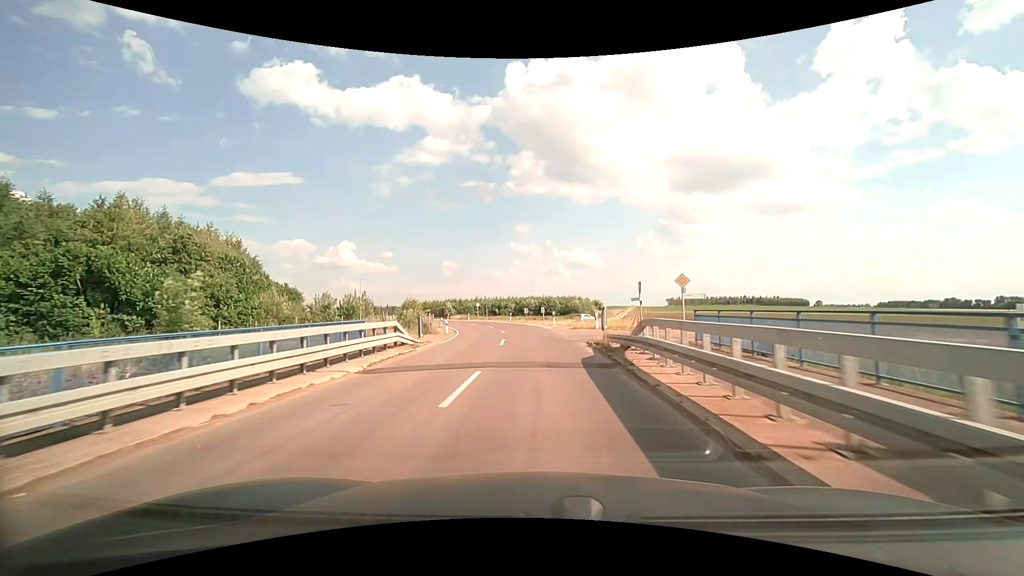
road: unclassified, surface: asphalt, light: Day
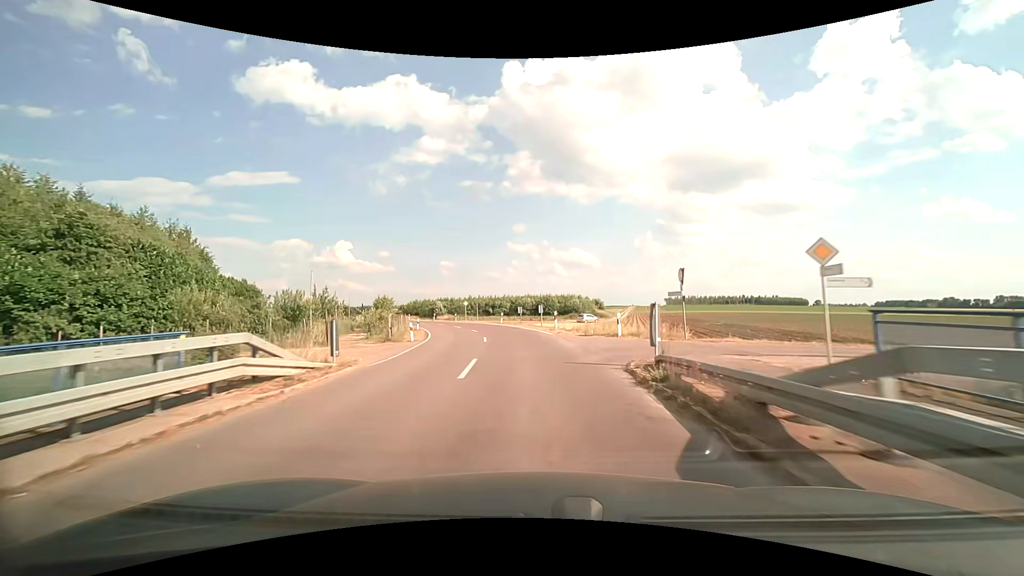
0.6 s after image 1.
(0.0, +9.8) m; 0°
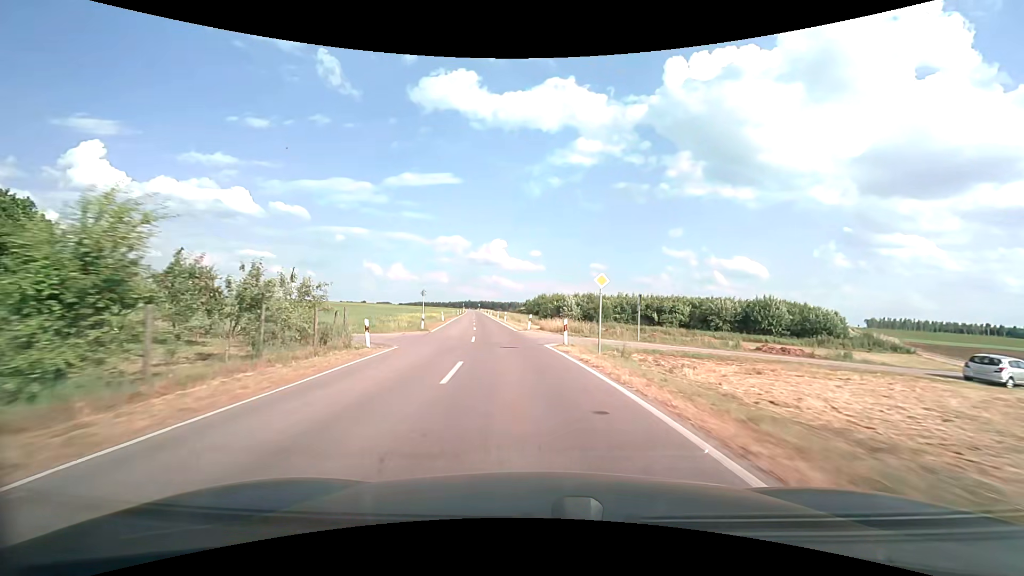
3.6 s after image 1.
(-5.8, +49.0) m; -16°
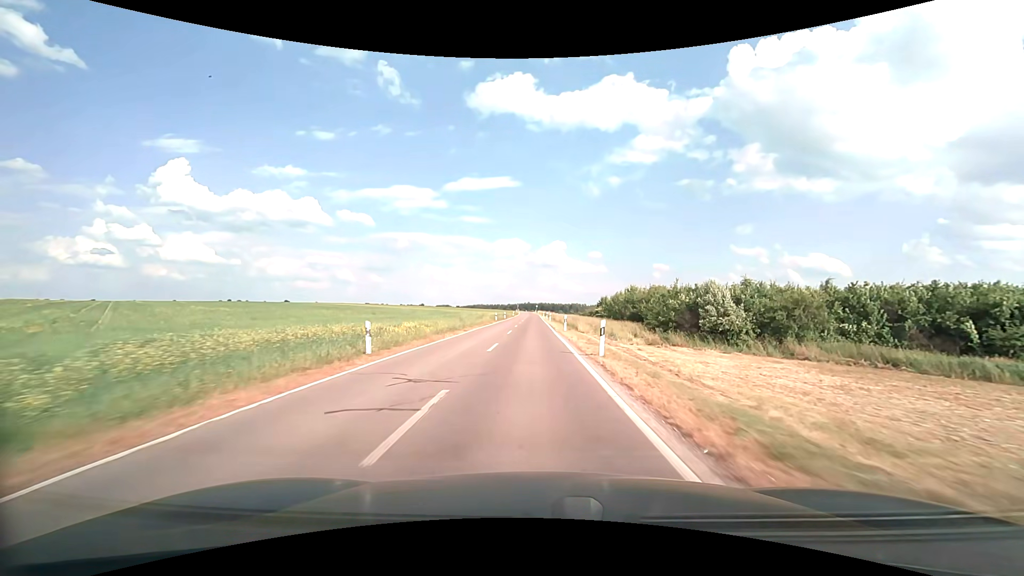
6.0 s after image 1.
(-3.9, +41.8) m; -8°
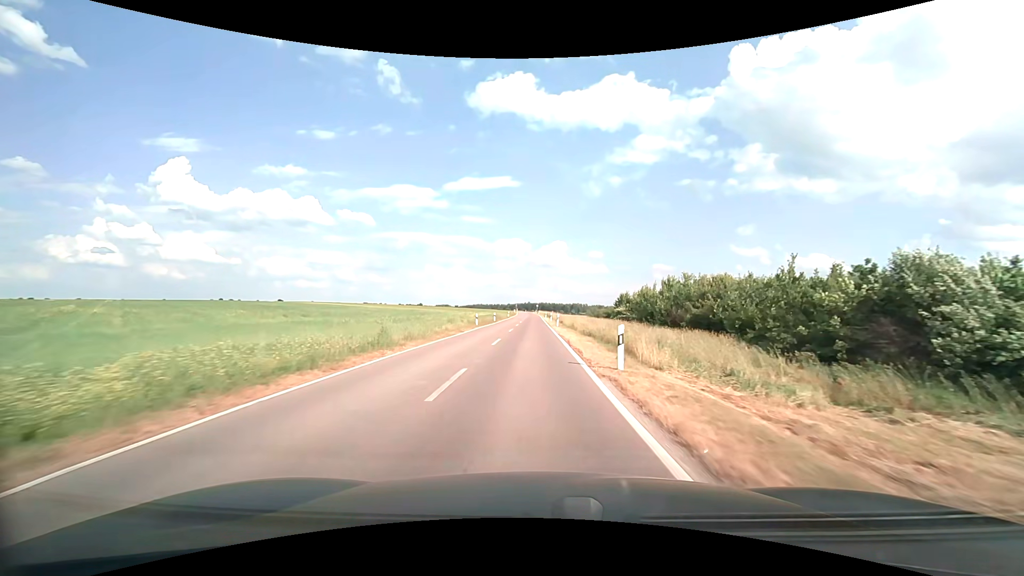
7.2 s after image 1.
(-0.1, +21.6) m; 0°
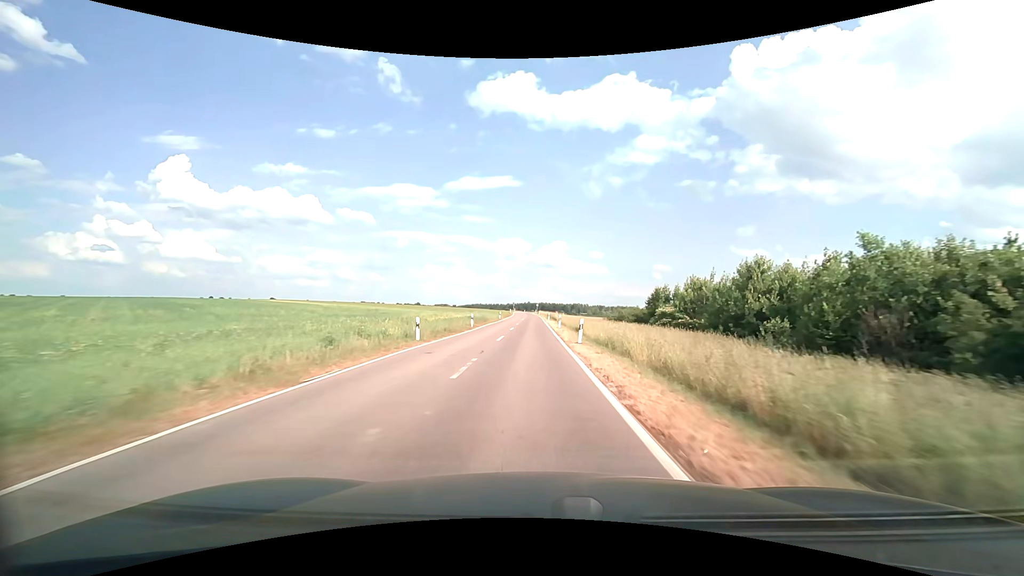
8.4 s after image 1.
(-0.1, +21.9) m; 0°
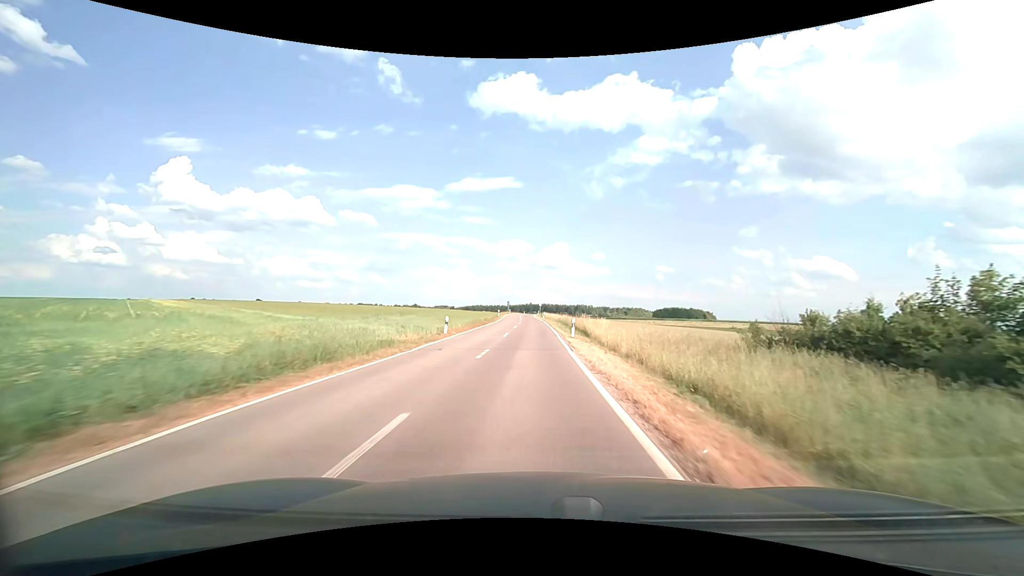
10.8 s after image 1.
(-0.1, +44.0) m; 0°
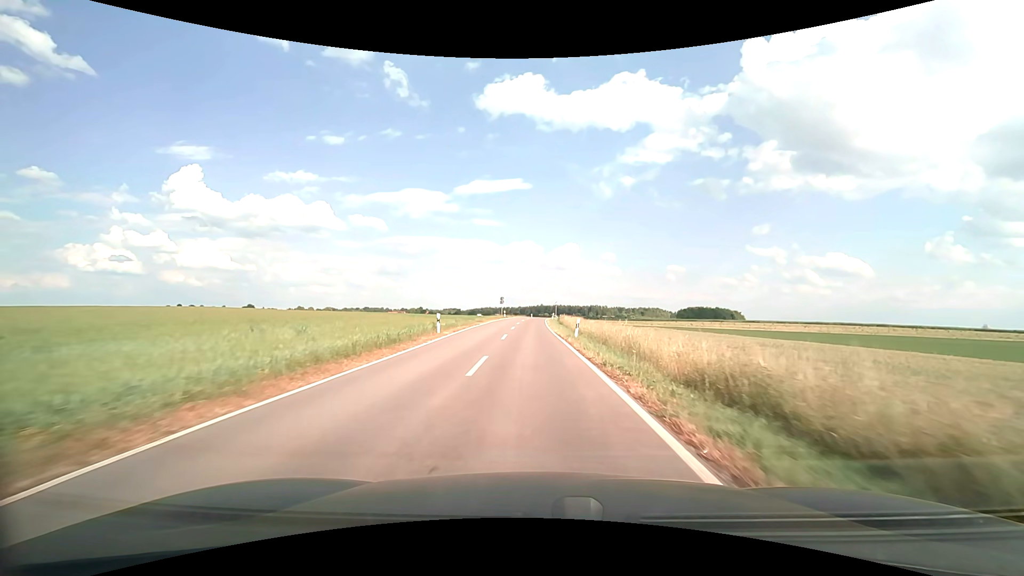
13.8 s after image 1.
(-0.3, +52.1) m; -1°
(0, +10) (0, +20) (0, +30) (0, +40) (0, +50) (0, +60) (0, +70) (0, +80) (+1, +90) (+1, +100) m
